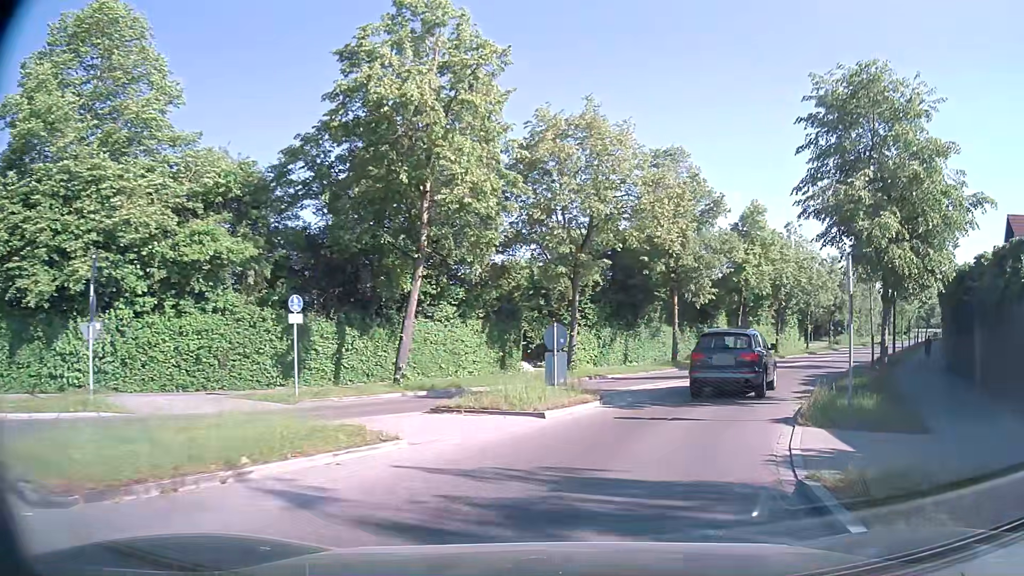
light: Day
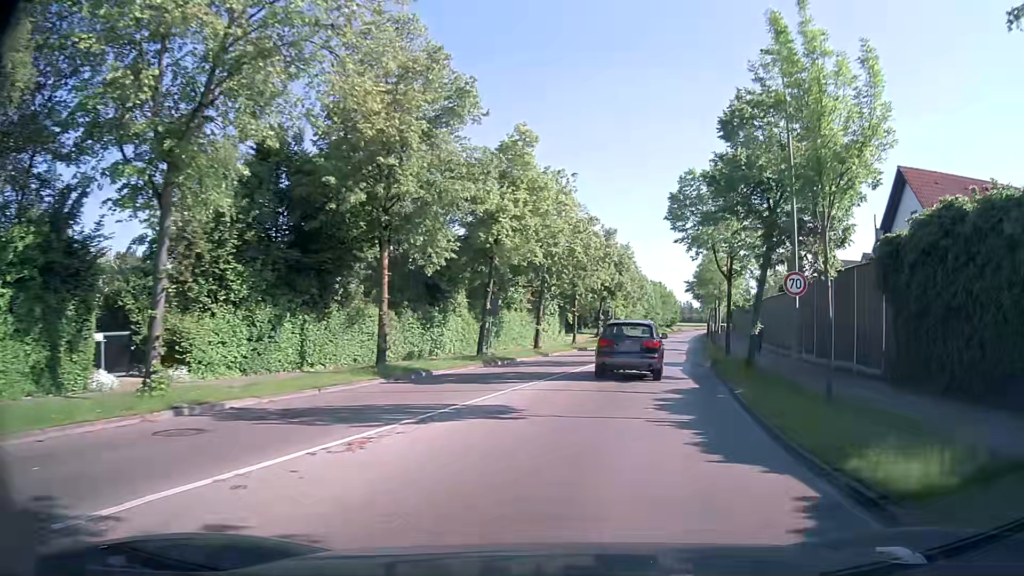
(+3.2, +15.6) m; +23°
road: tertiary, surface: asphalt
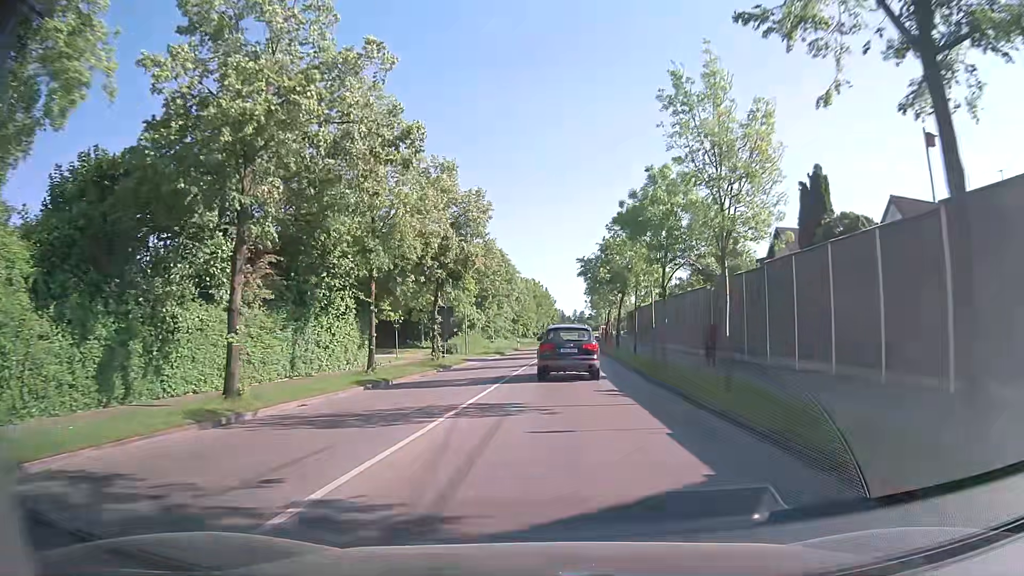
(+3.5, +26.6) m; +11°
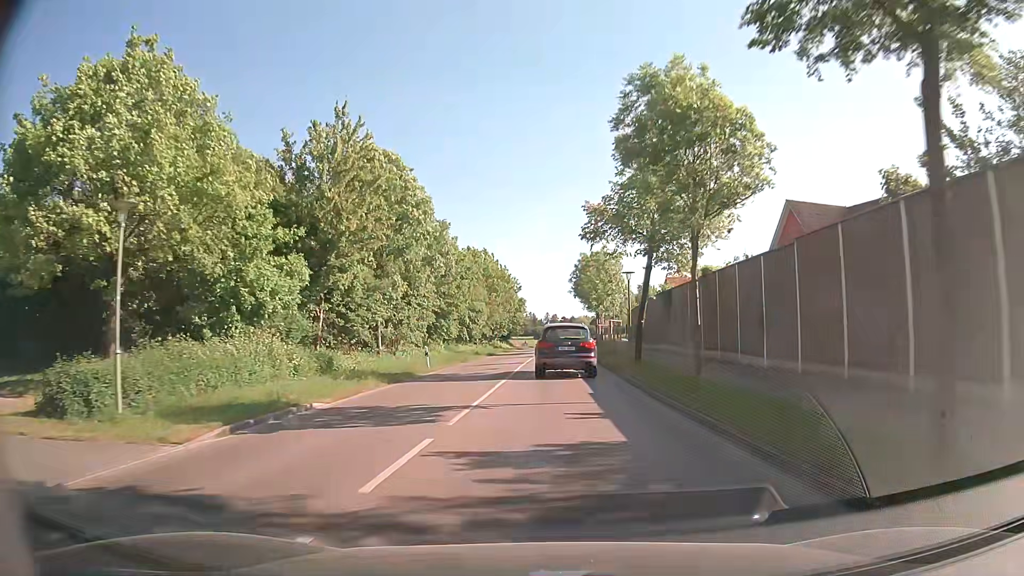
(+0.9, +39.0) m; +2°
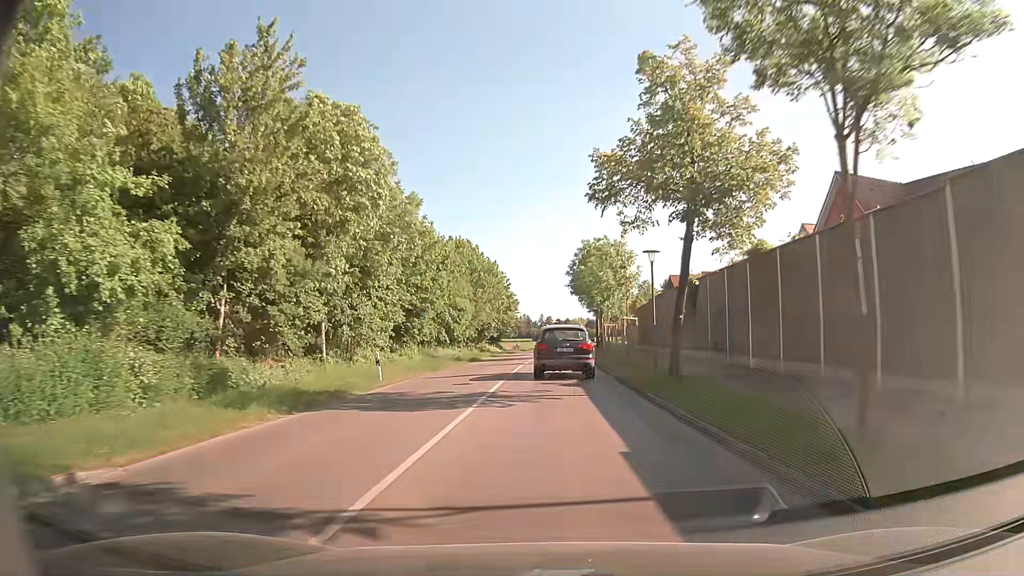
(0.0, +8.0) m; 0°
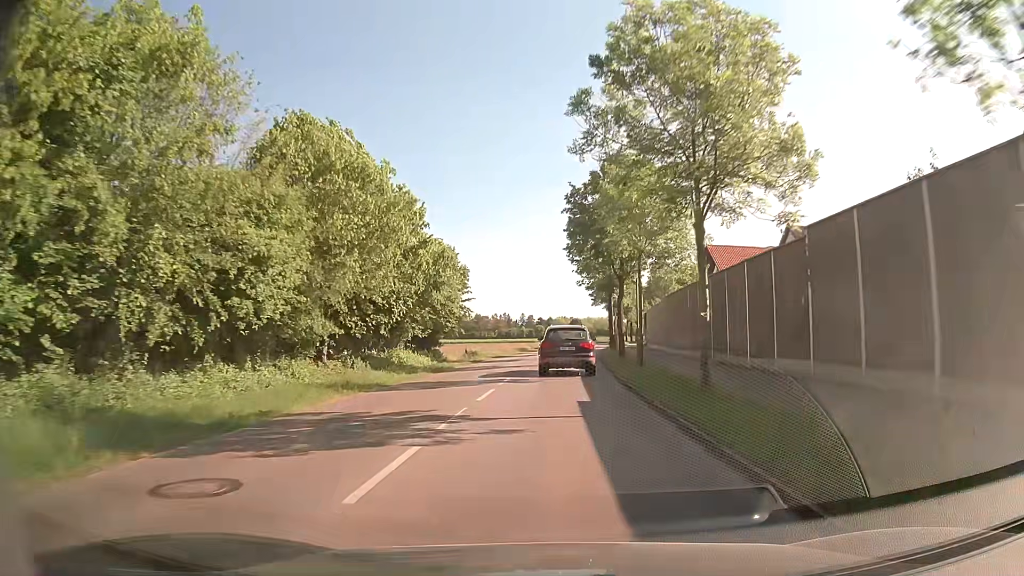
(+0.4, +33.0) m; +2°
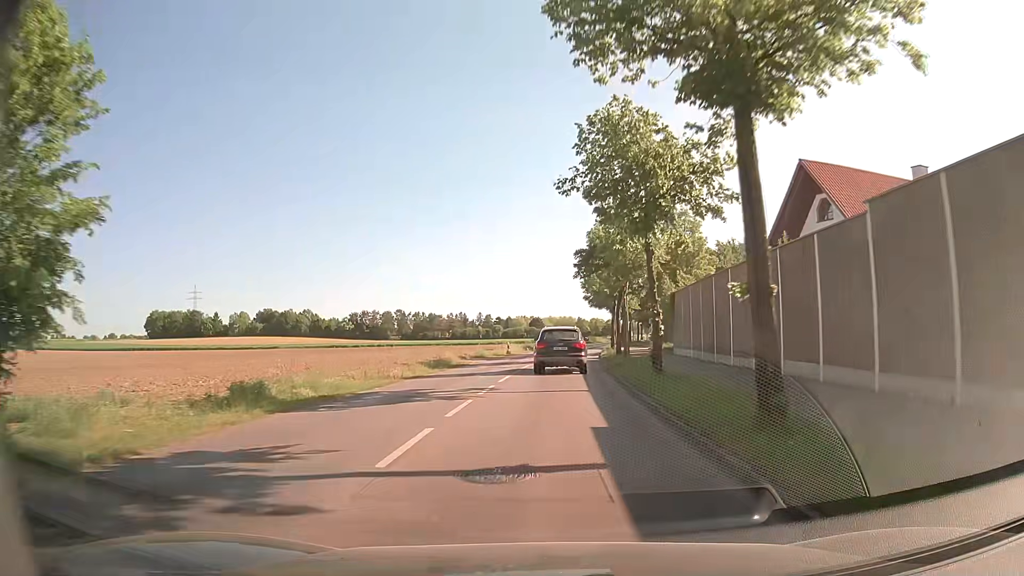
(+0.8, +34.4) m; +3°
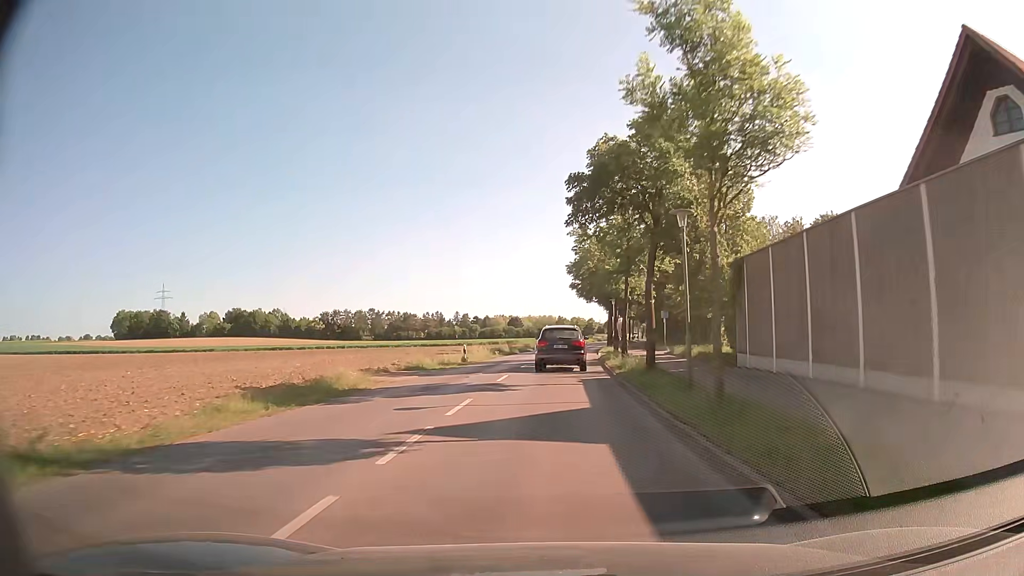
(+0.4, +17.6) m; +2°
(0, +10) (0, +20) (+1, +30) (+1, +40) (+2, +50) (+3, +60) (+4, +70) (+5, +80) (+6, +90) (+8, +100) m
